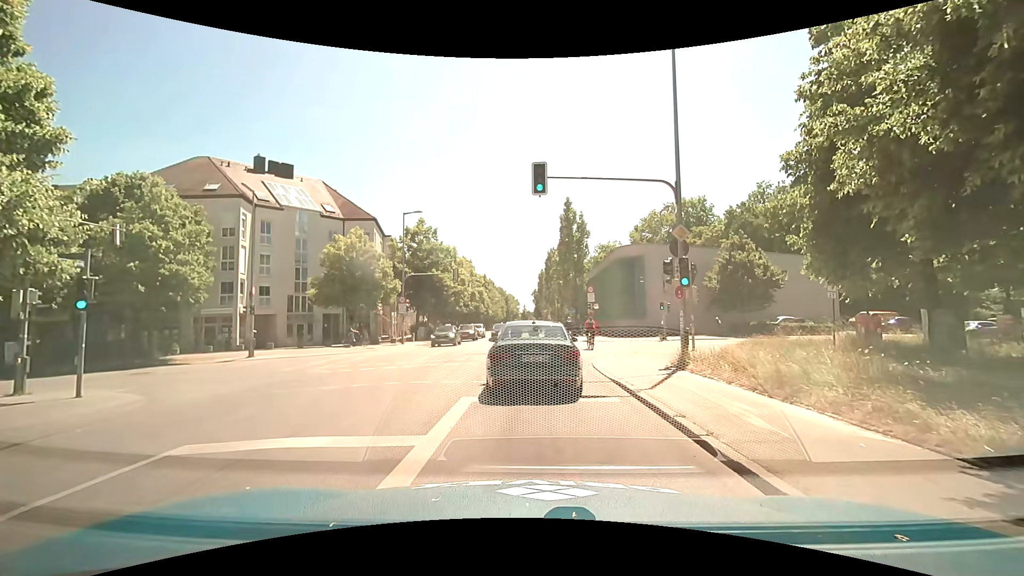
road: secondary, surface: asphalt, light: Day
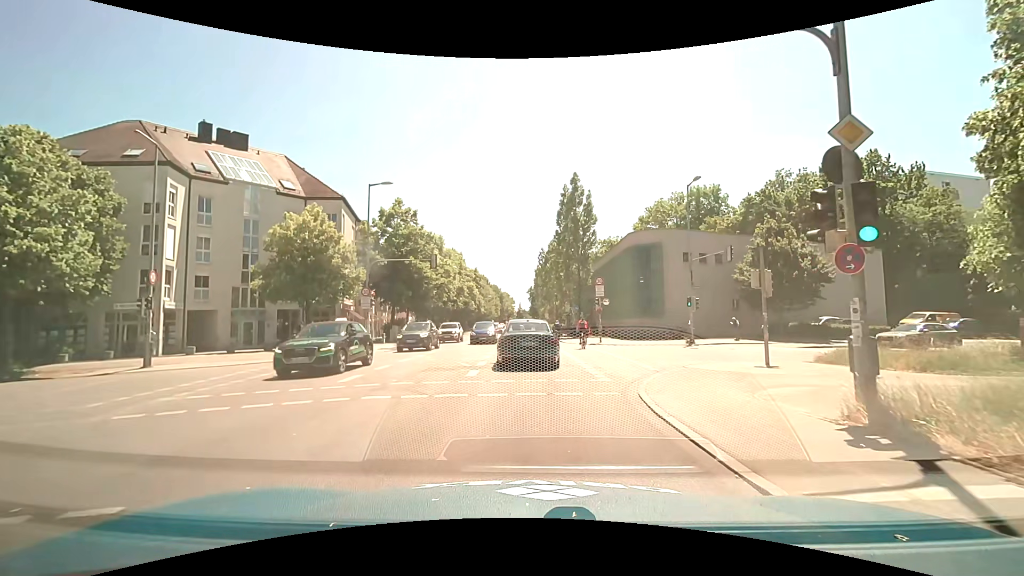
(0.0, +8.3) m; -1°
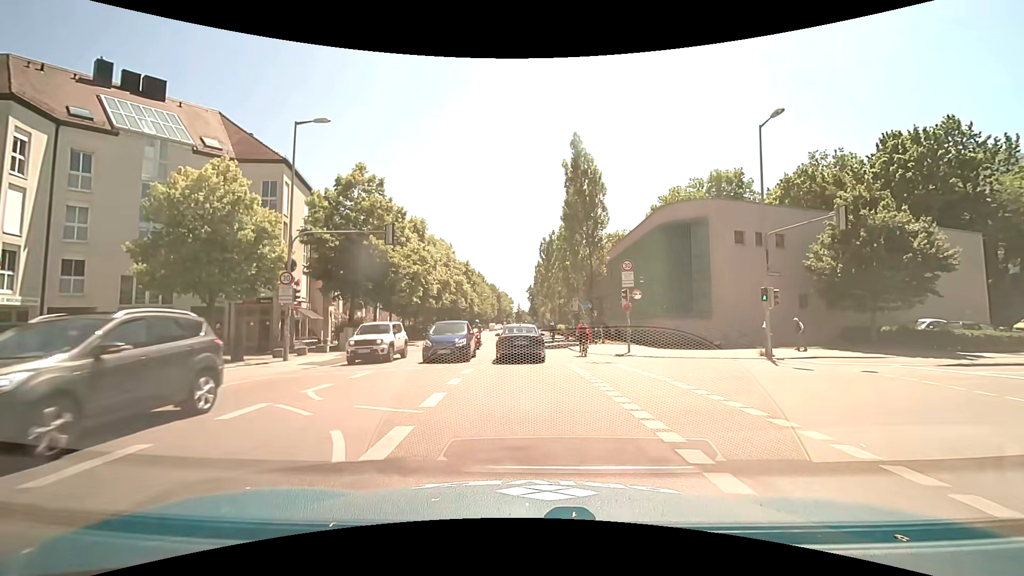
(+0.3, +10.6) m; +2°
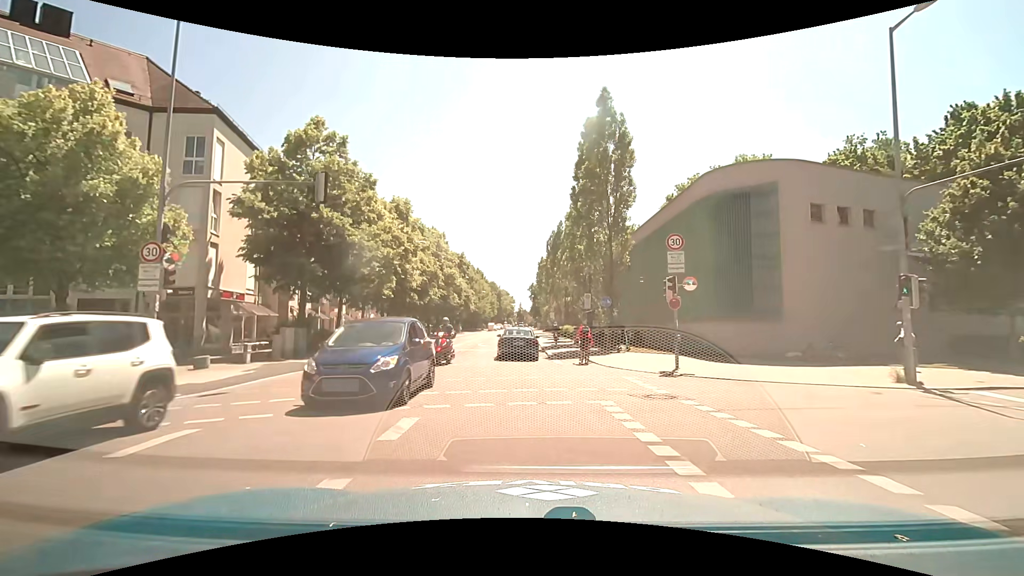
(-0.1, +8.0) m; -1°
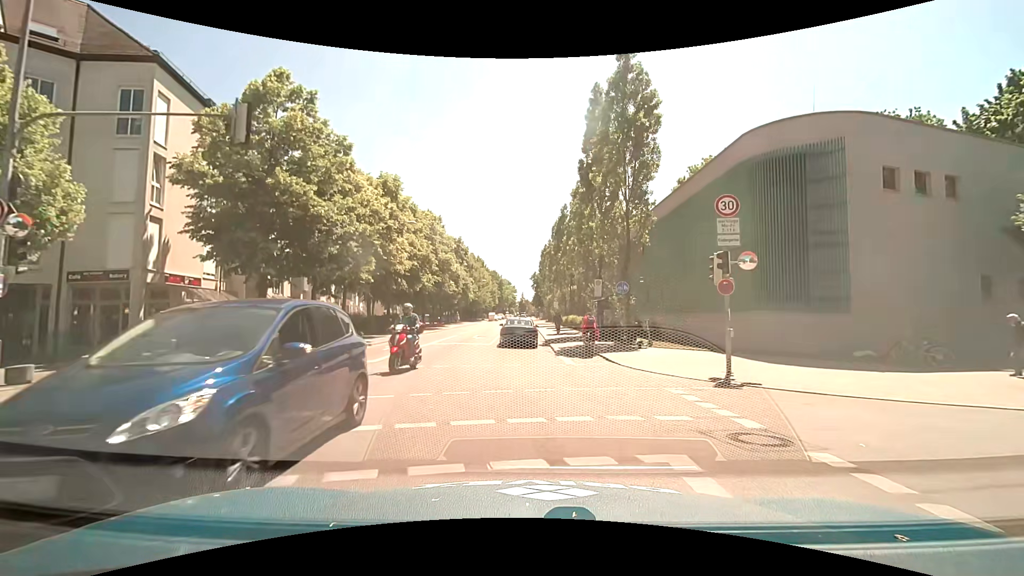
(0.0, +4.3) m; 0°
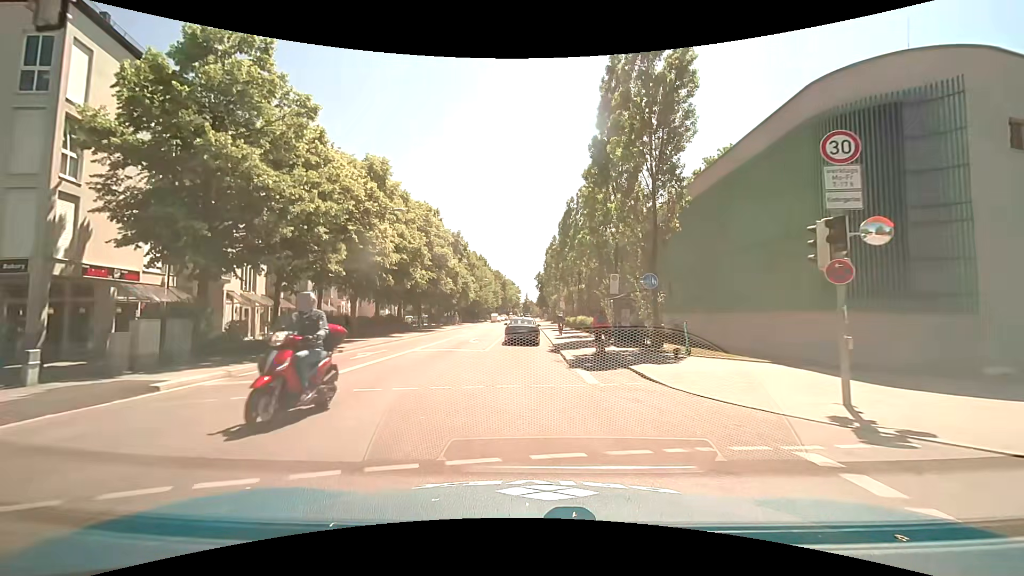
(0.0, +4.6) m; -1°
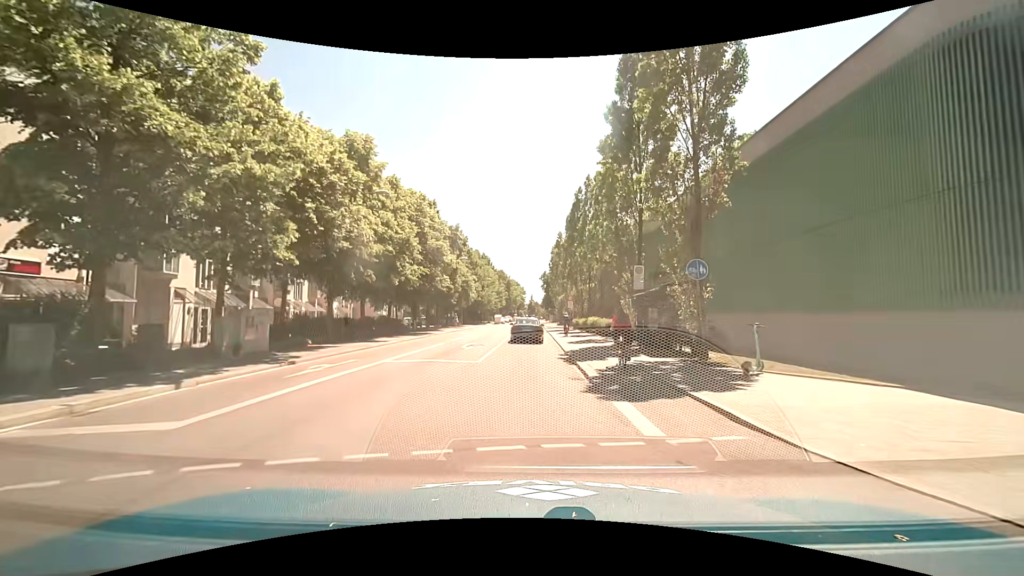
(0.0, +4.9) m; 0°
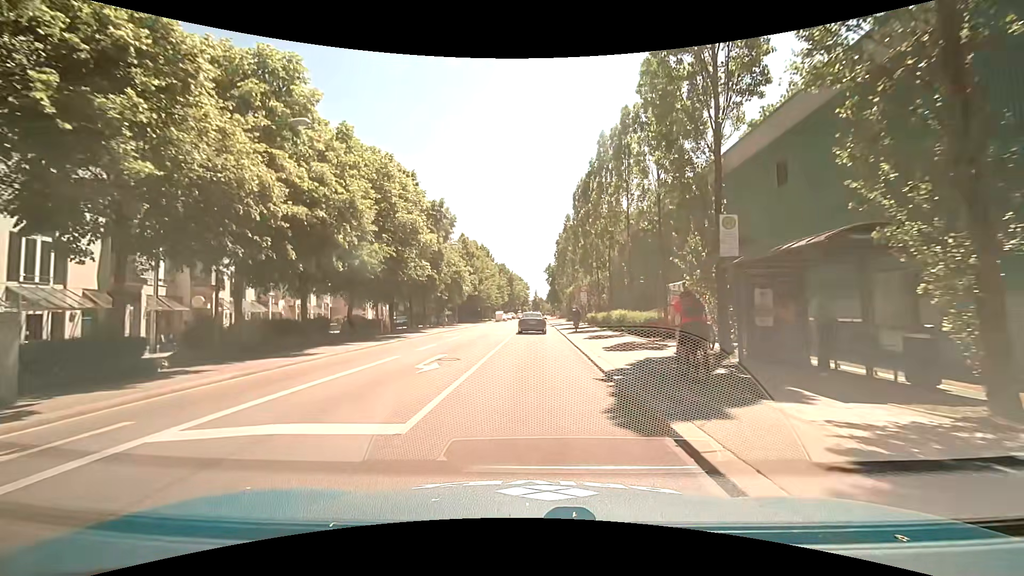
(-0.1, +9.8) m; -1°
(0, +10) (0, +20) (0, +30) (0, +40) (0, +50) (0, +60) (0, +70) (0, +80) (+1, +90) (+1, +100) m
